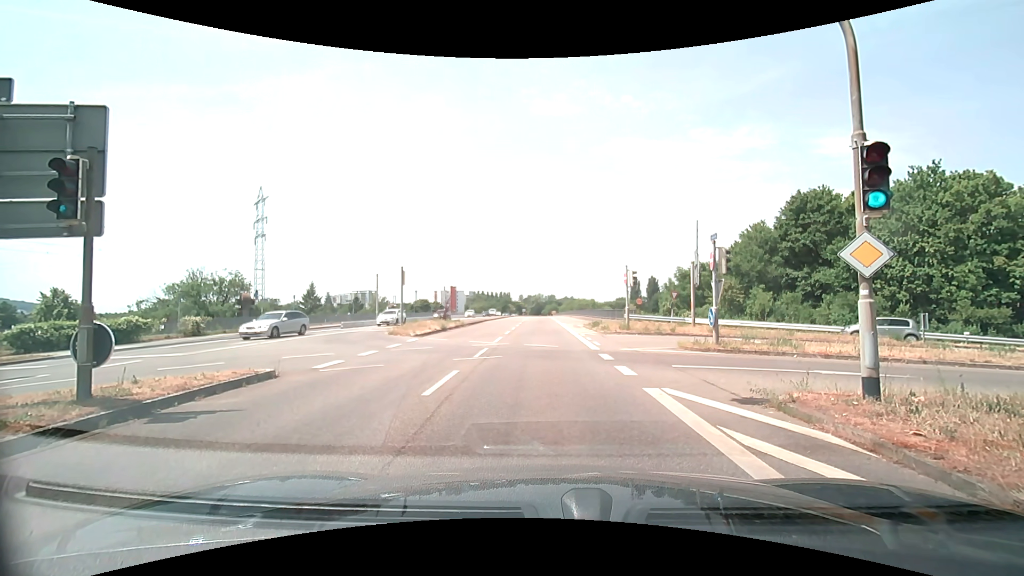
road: secondary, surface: asphalt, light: Day
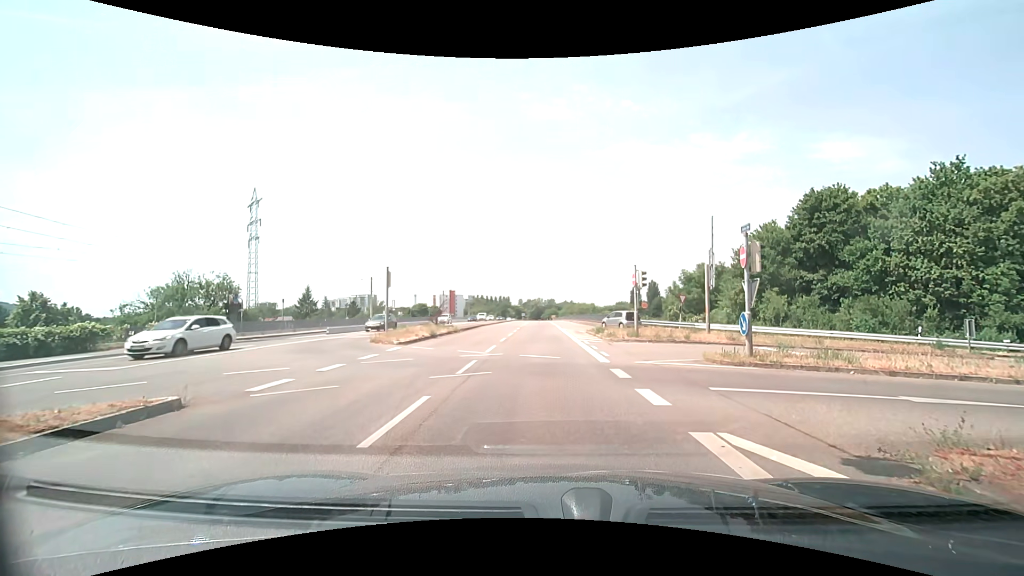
(0.0, +2.9) m; -1°
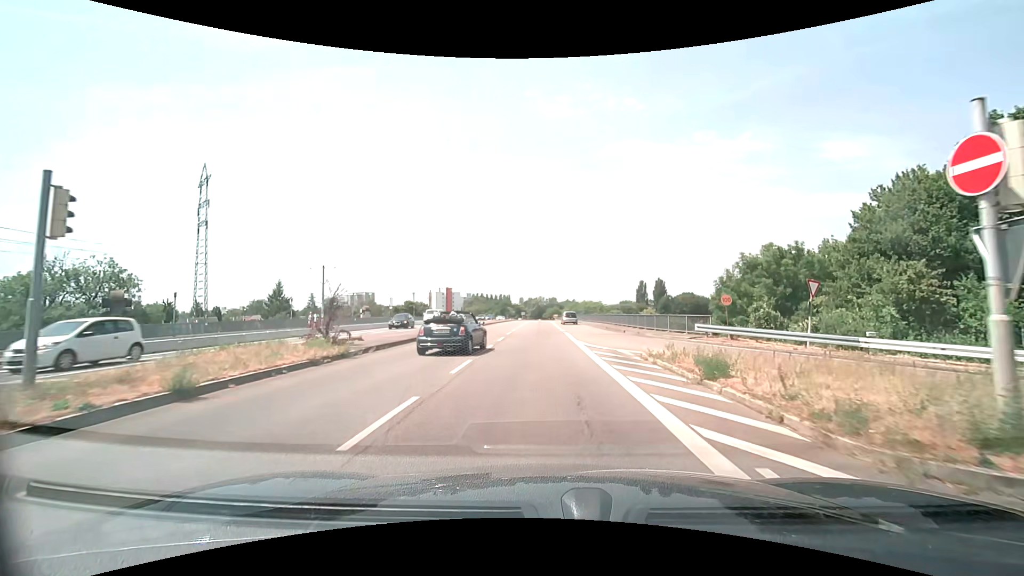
(+0.2, +19.0) m; +1°
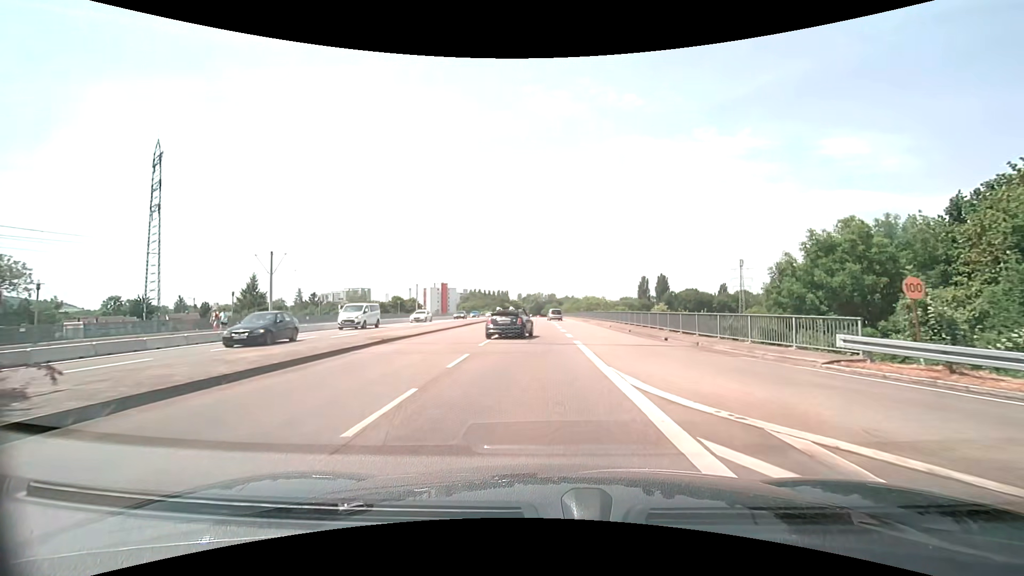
(0.0, +11.9) m; 0°
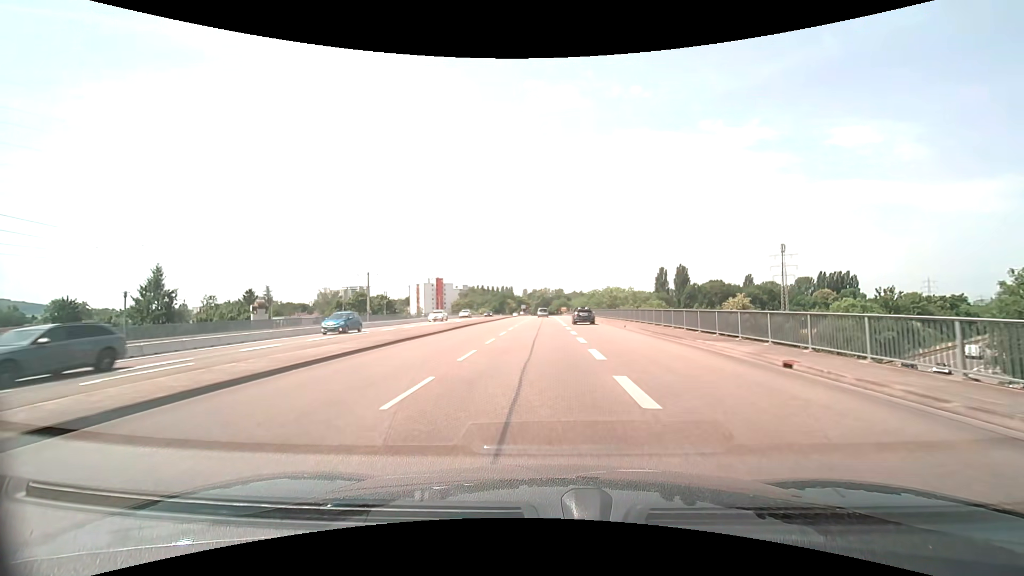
(-0.2, +34.7) m; -1°
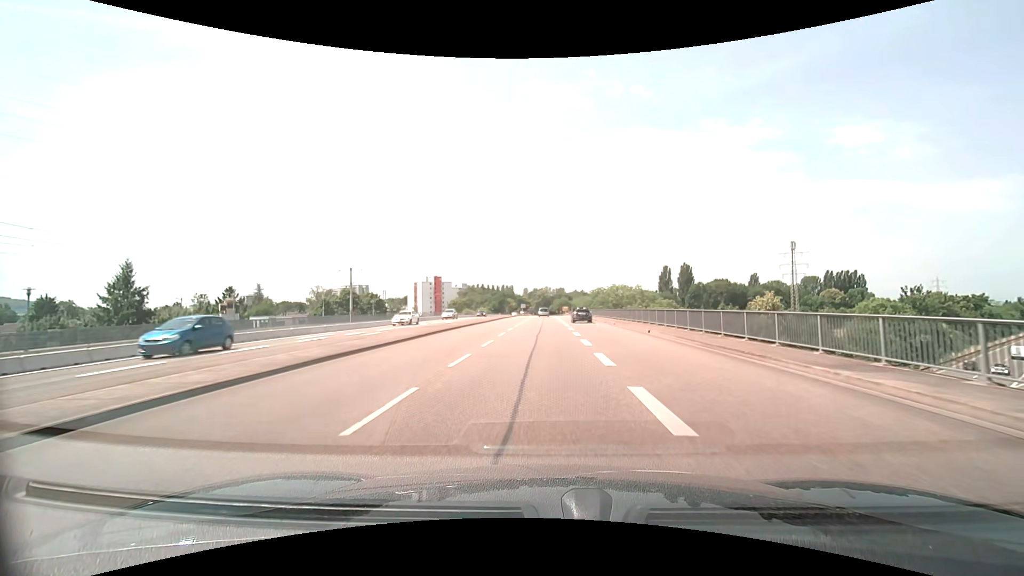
(0.0, +7.3) m; 0°
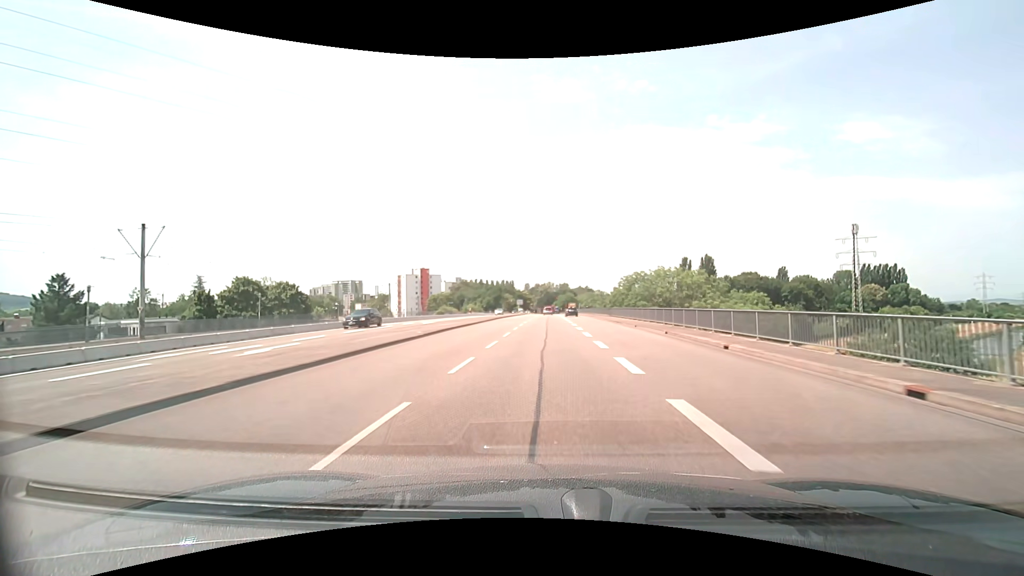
(0.0, +37.0) m; 0°
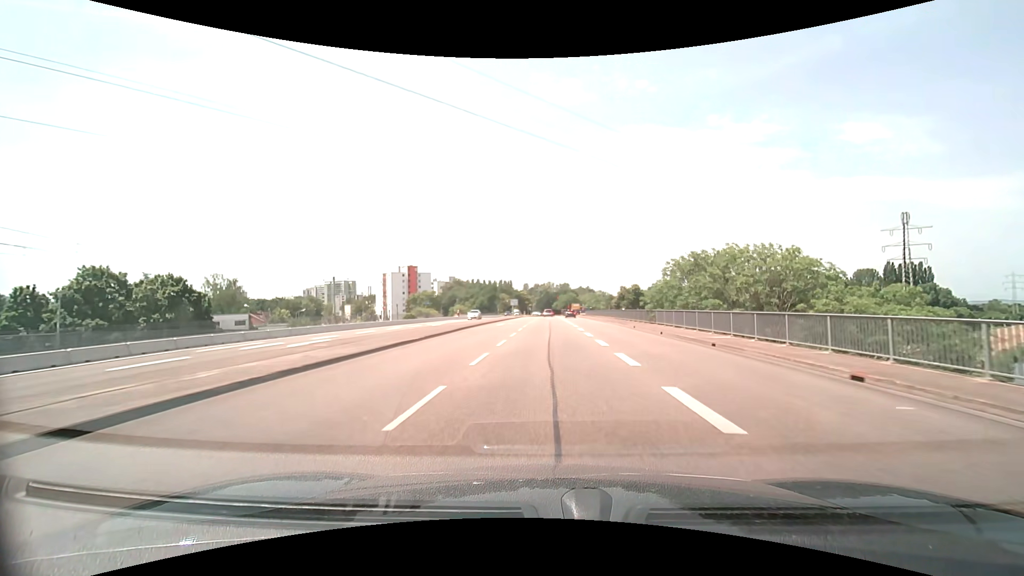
(0.0, +22.5) m; 0°
(0, +10) (0, +20) (0, +30) (0, +40) (0, +50) (0, +60) (0, +70) (0, +80) (+1, +90) (+1, +100) m
